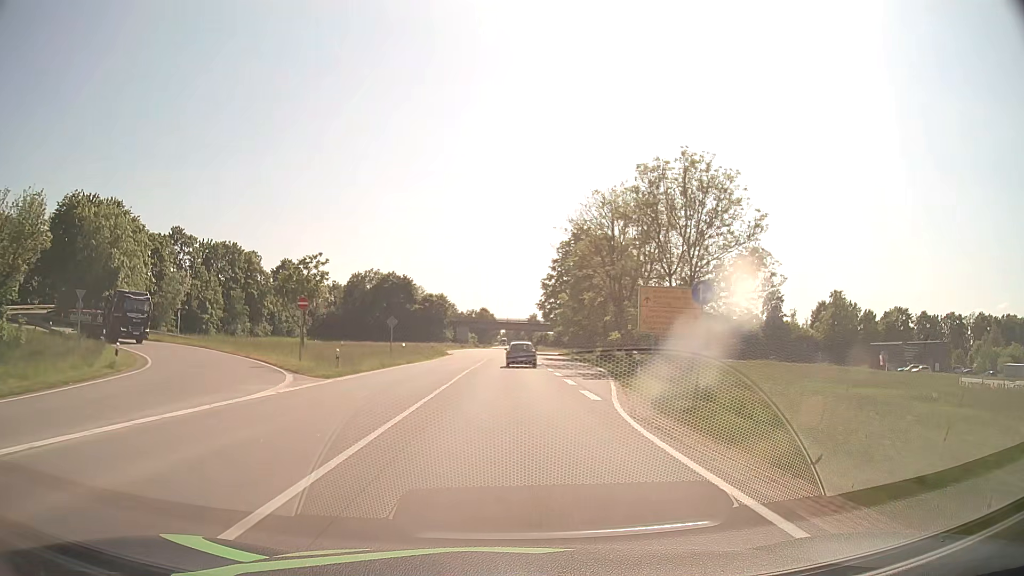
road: primary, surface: asphalt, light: Day
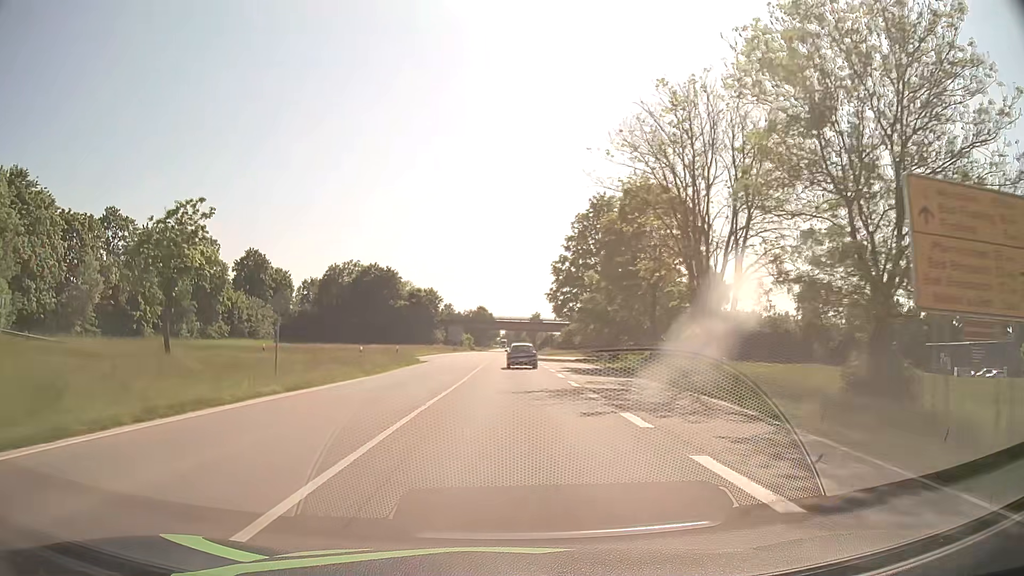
(0.0, +23.4) m; 0°
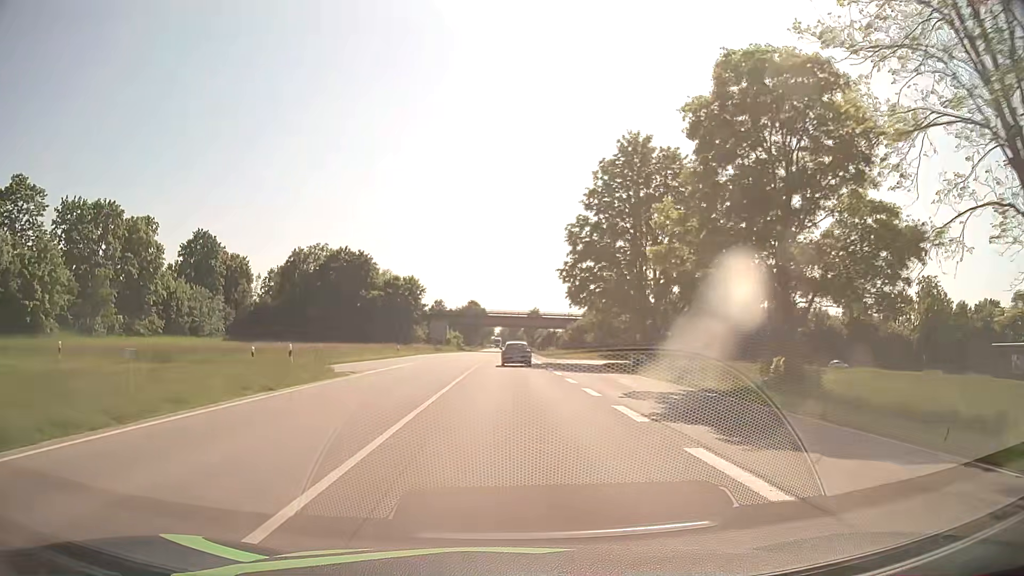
(+0.1, +23.7) m; 0°
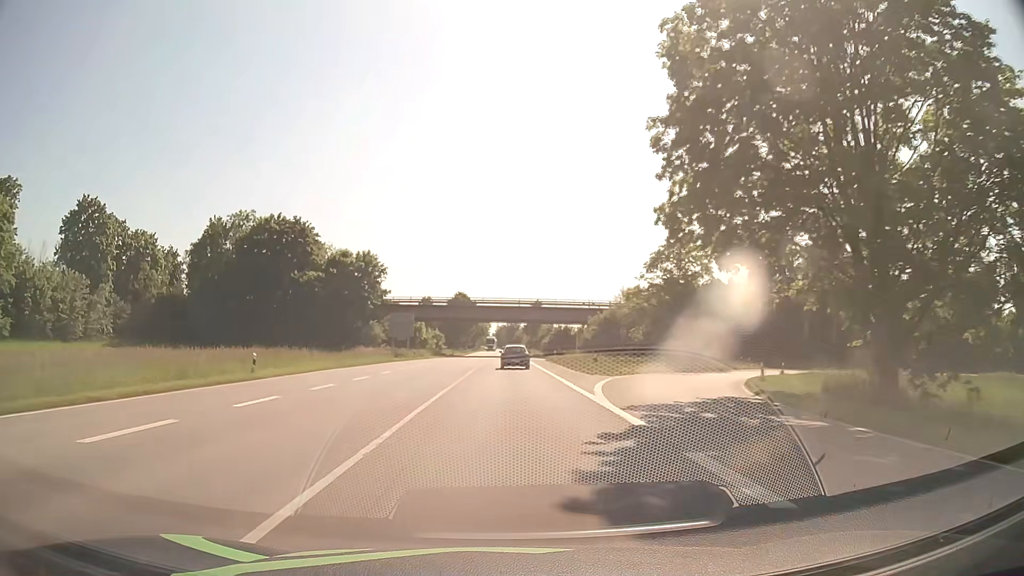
(+0.2, +36.1) m; 0°
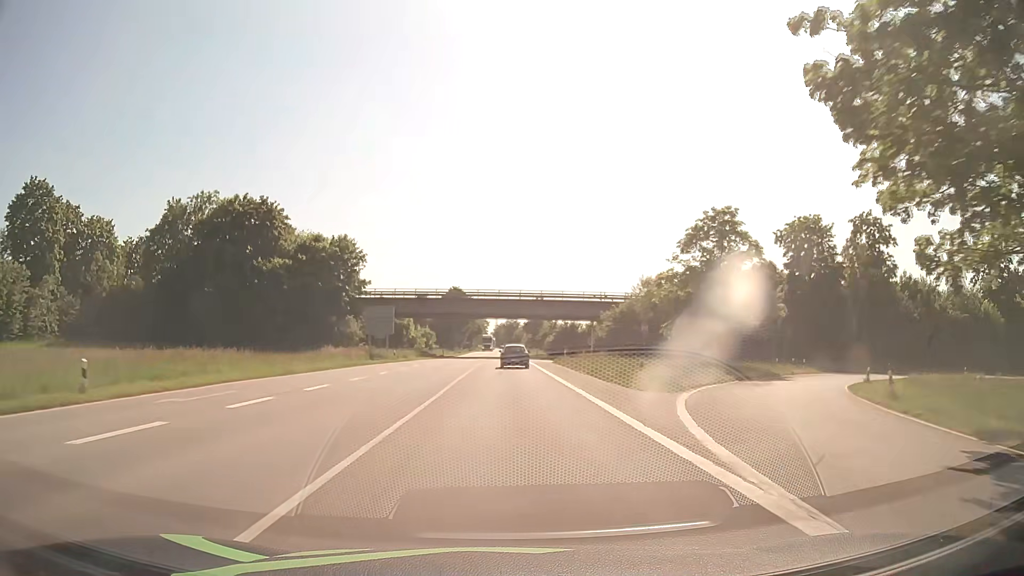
(0.0, +12.2) m; 0°
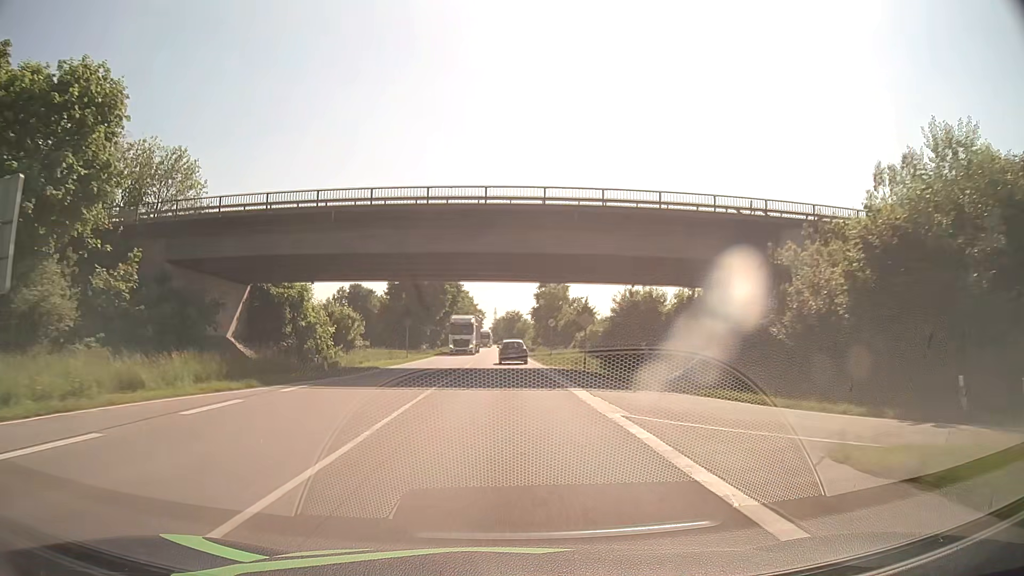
(+0.2, +49.7) m; 0°
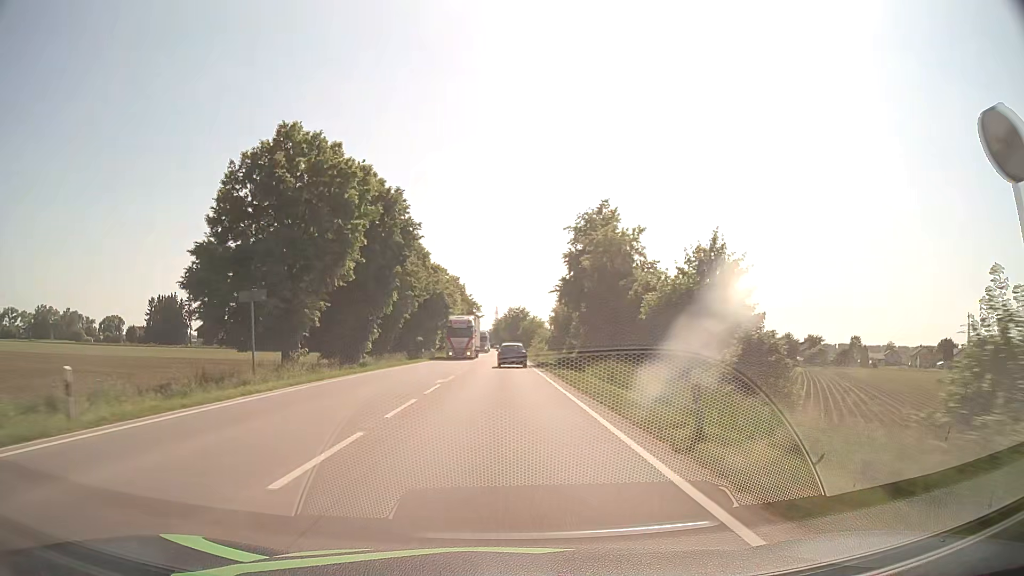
(-0.6, +50.2) m; -1°
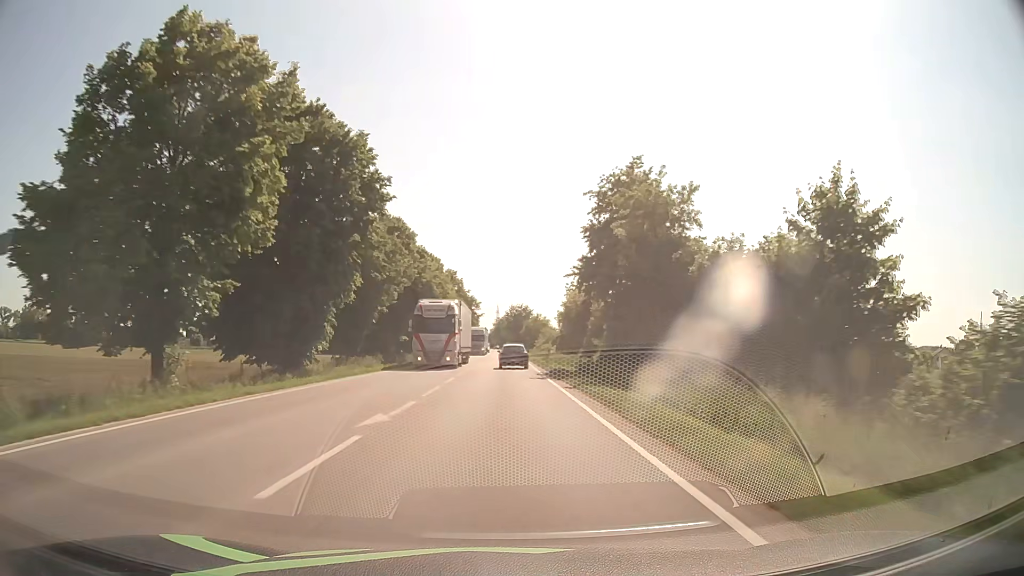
(0.0, +12.5) m; 0°
(0, +10) (0, +20) (0, +30) (0, +40) (0, +50) (0, +60) (0, +70) (0, +80) (0, +90) (0, +100) m
